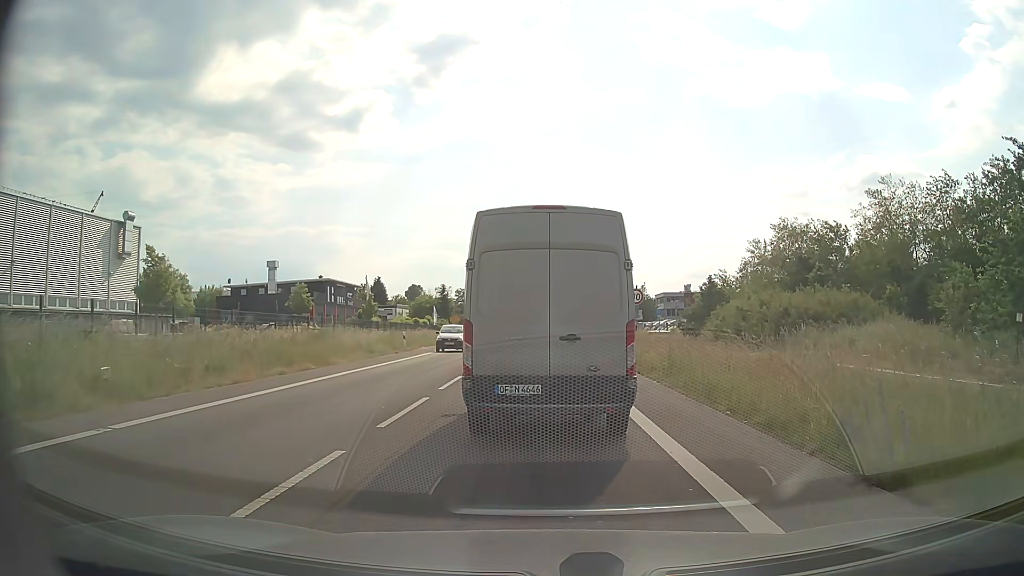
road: secondary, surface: asphalt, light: Day
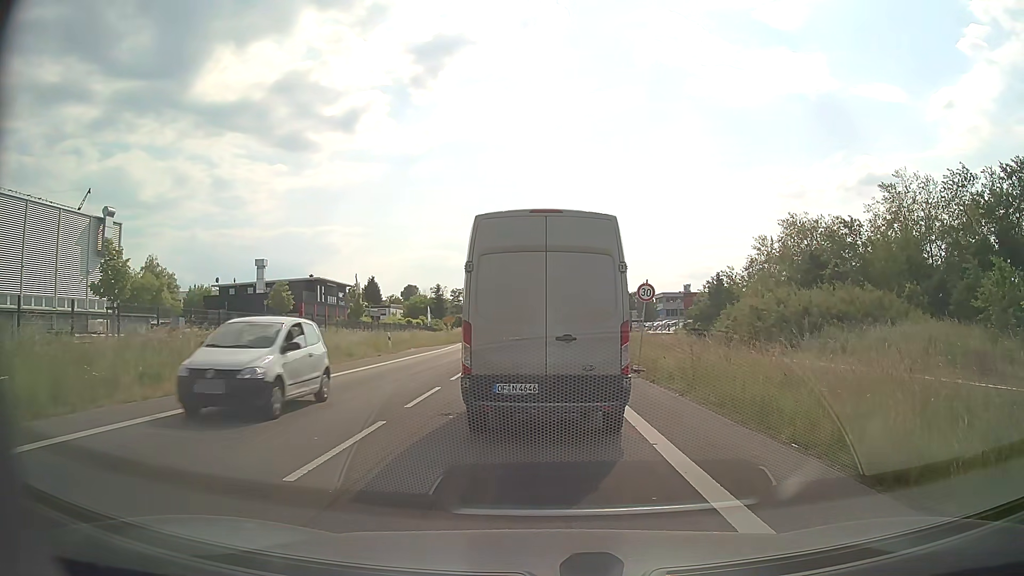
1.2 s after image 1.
(0.0, +3.3) m; 0°
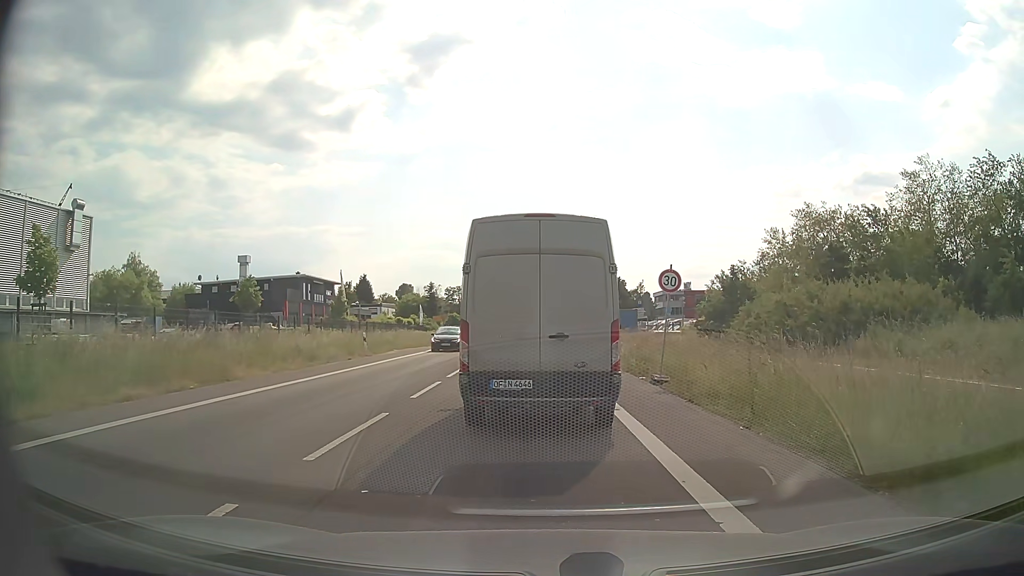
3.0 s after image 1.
(0.0, +4.8) m; 0°
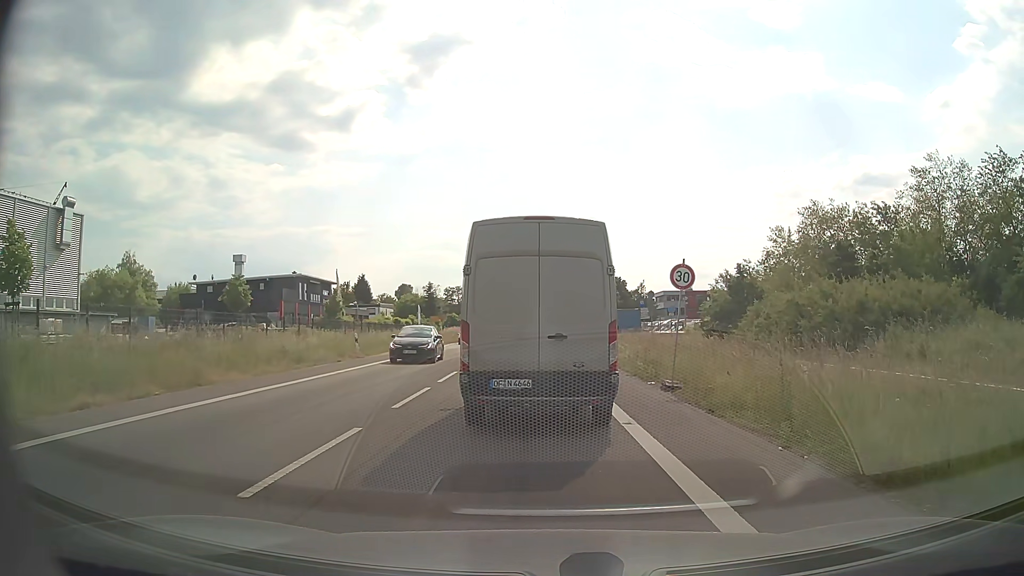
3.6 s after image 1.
(0.0, +1.6) m; 0°
